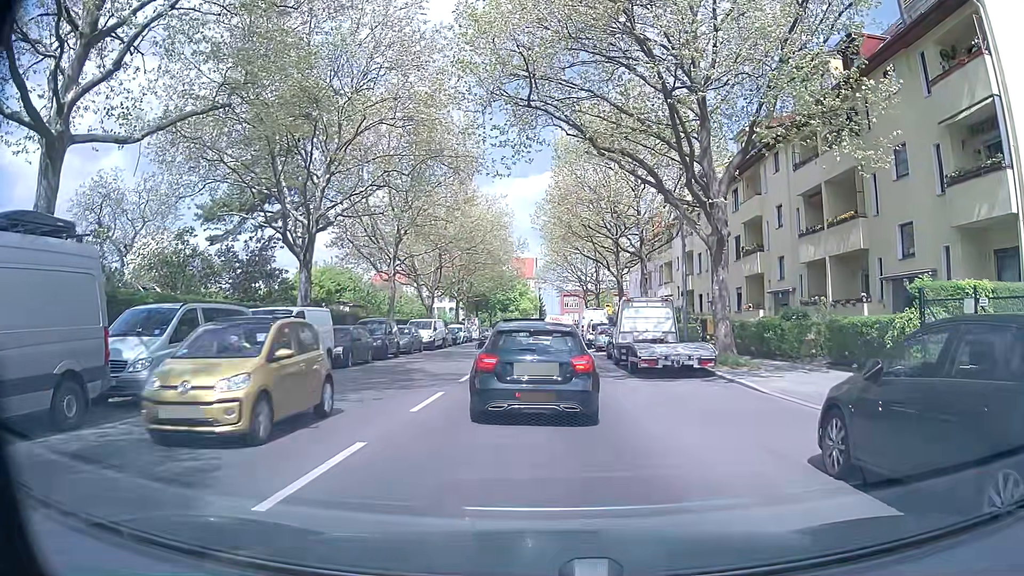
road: tertiary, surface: asphalt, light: Day
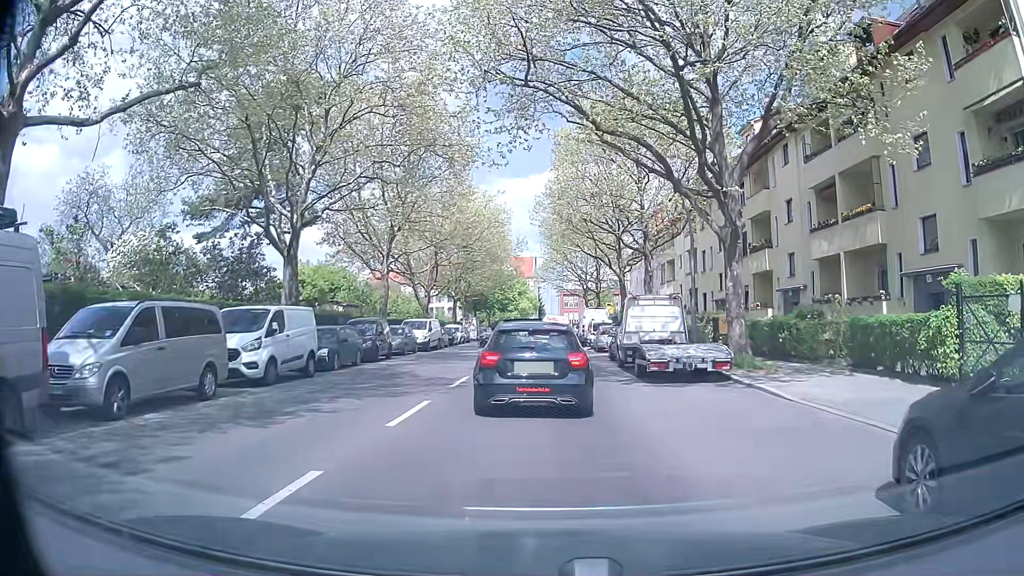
(+0.1, +1.7) m; +1°
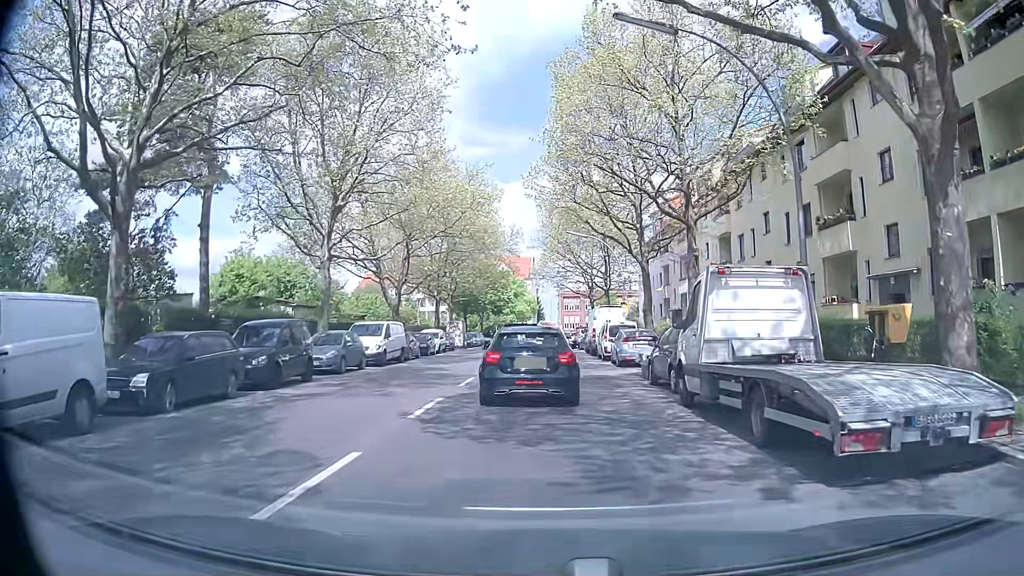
(+0.2, +11.0) m; +2°
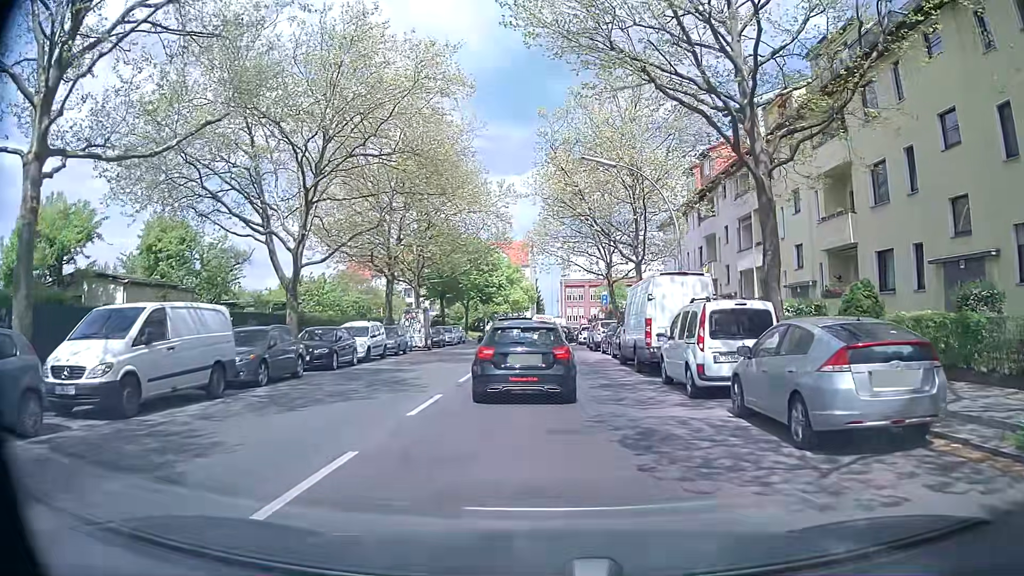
(-0.3, +18.4) m; 0°
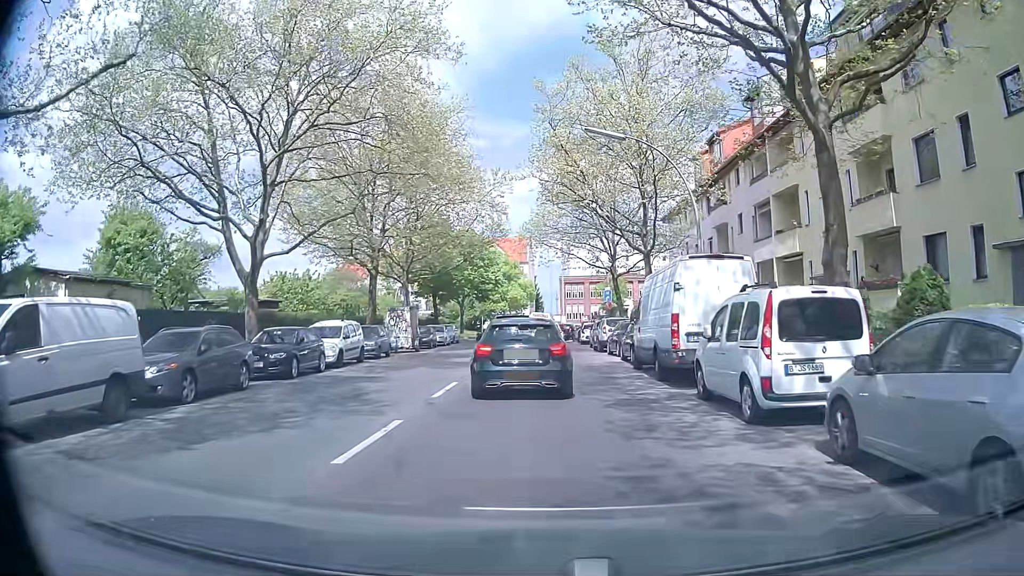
(0.0, +3.7) m; -2°
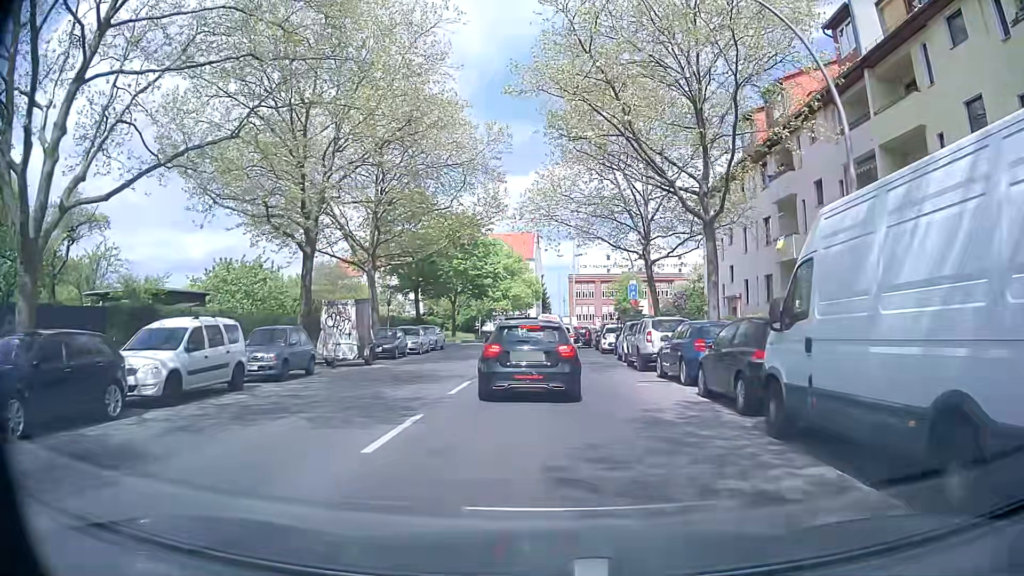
(+0.2, +11.5) m; 0°
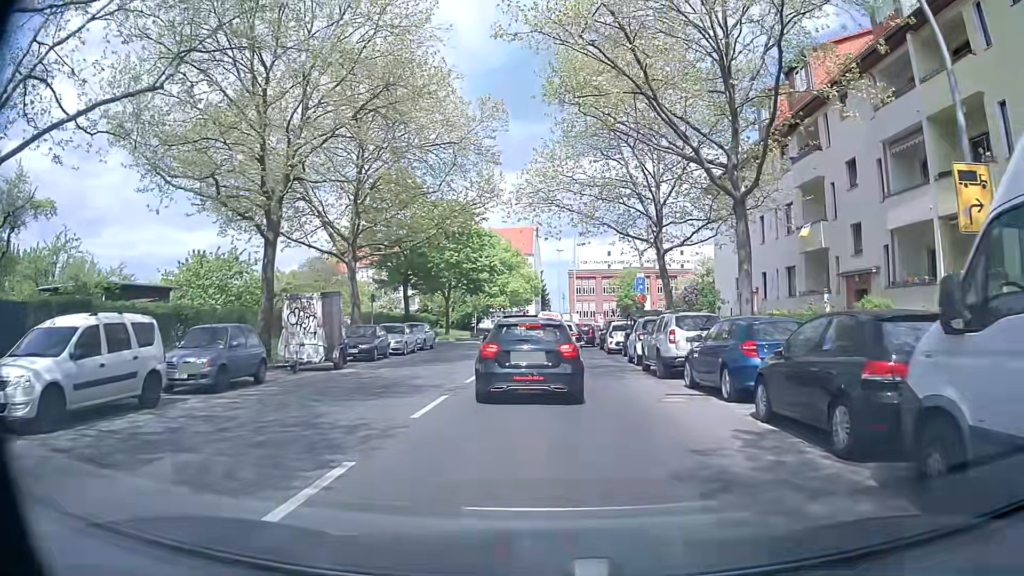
(+0.1, +3.6) m; +1°
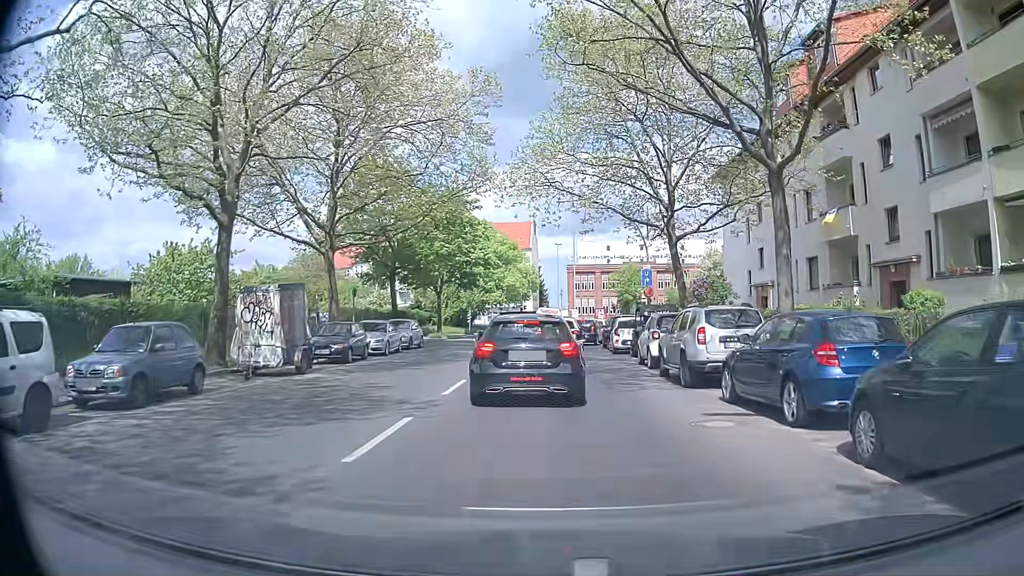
(0.0, +3.1) m; +1°
